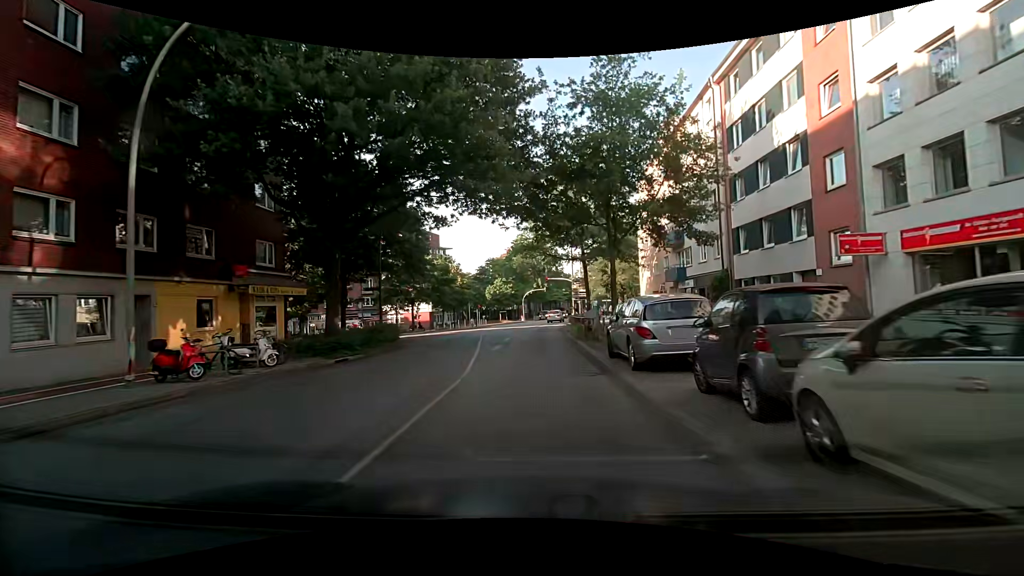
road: secondary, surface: asphalt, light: Day
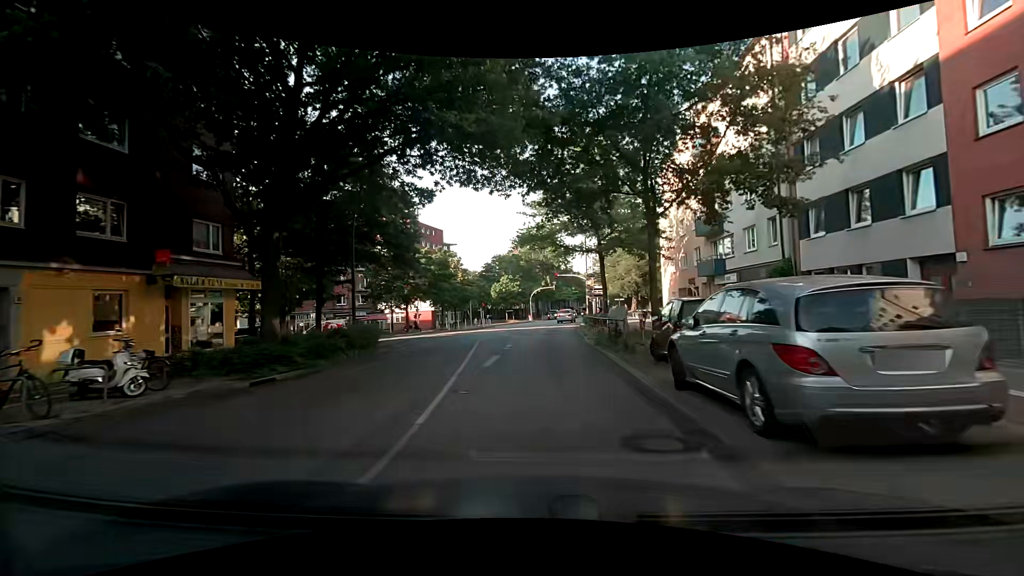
(0.0, +5.7) m; +1°
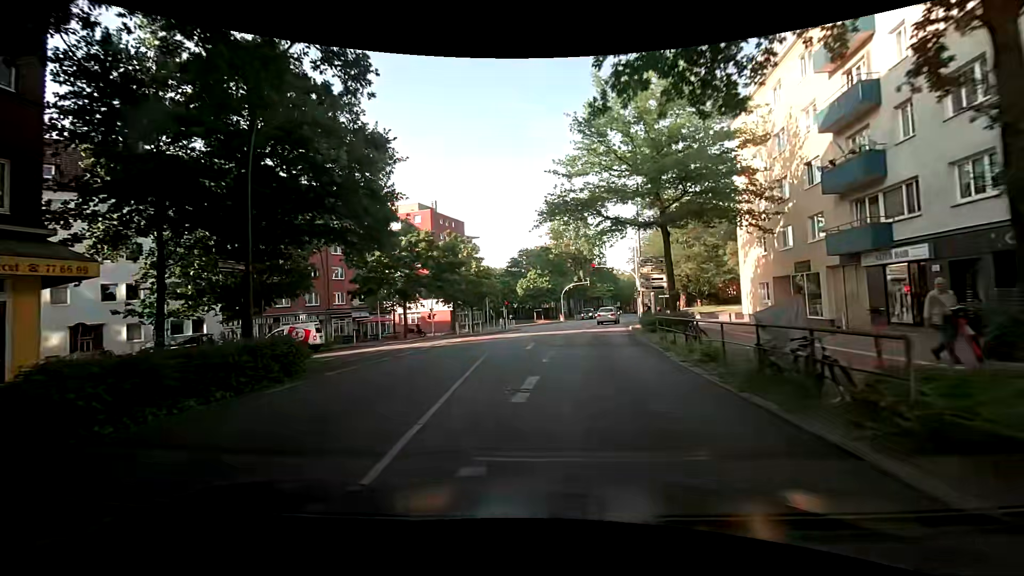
(-0.4, +11.0) m; -3°
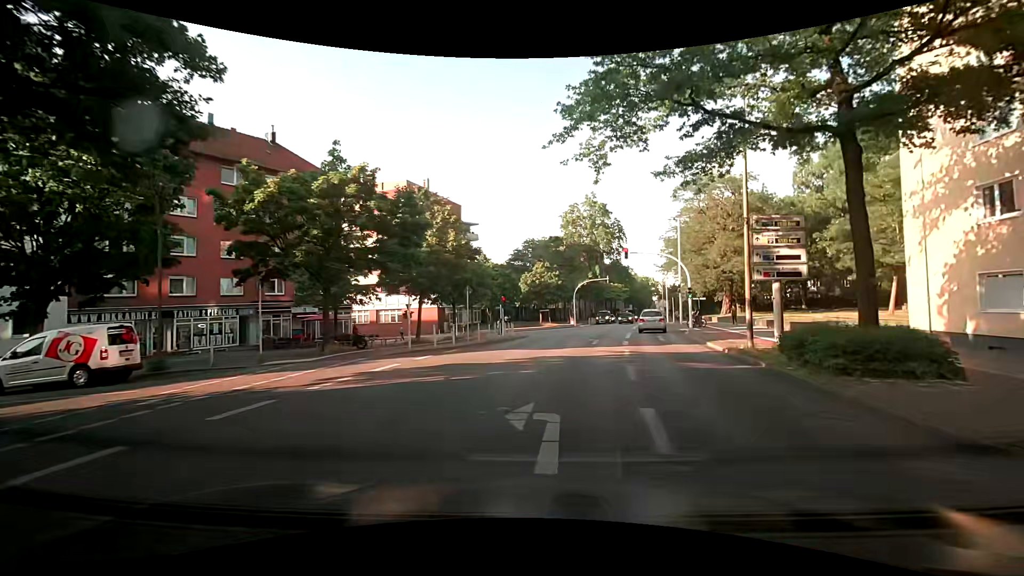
(-0.5, +15.2) m; -3°
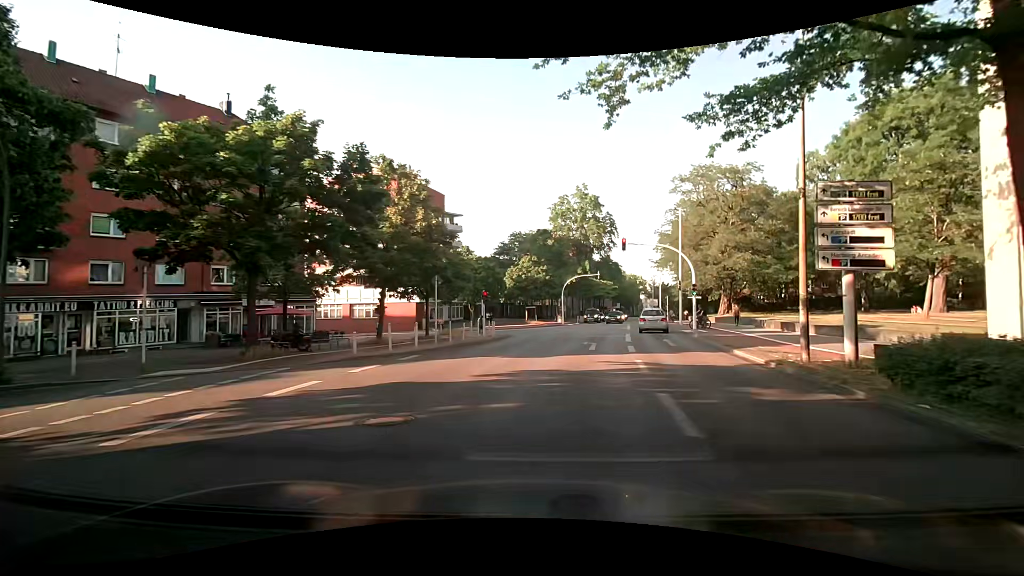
(+0.1, +4.6) m; +2°
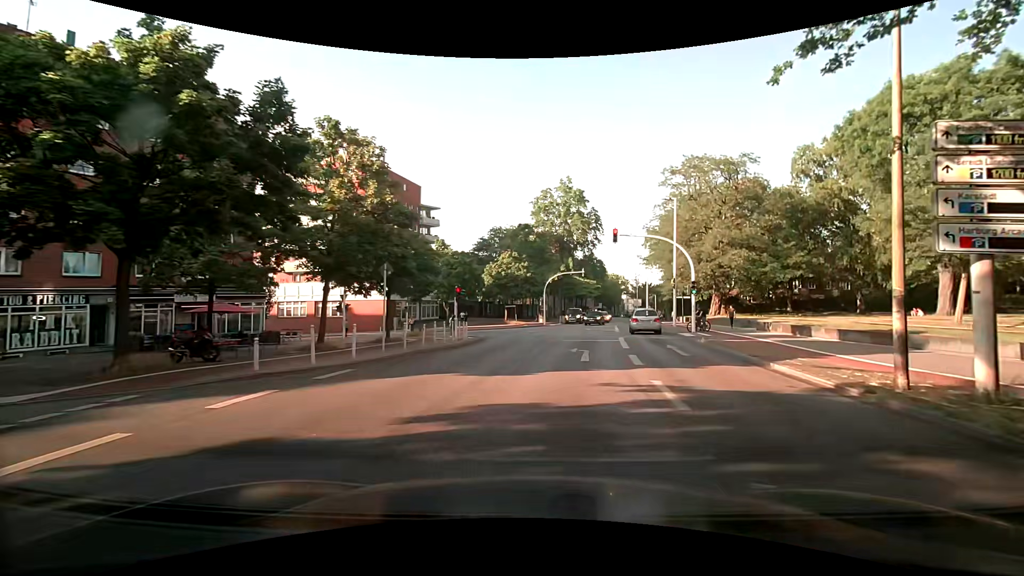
(+0.1, +4.3) m; +2°
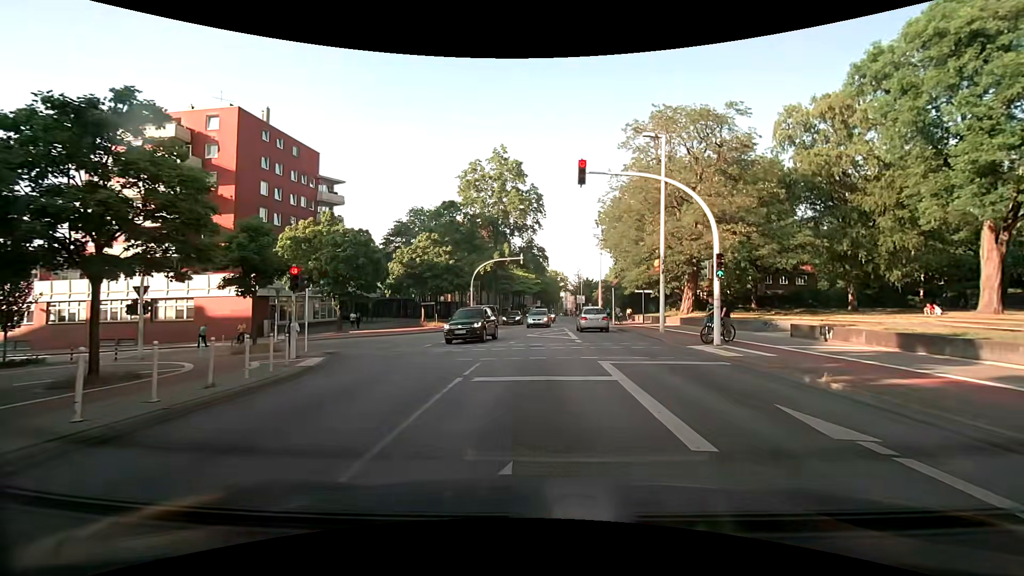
(+1.2, +14.1) m; +6°
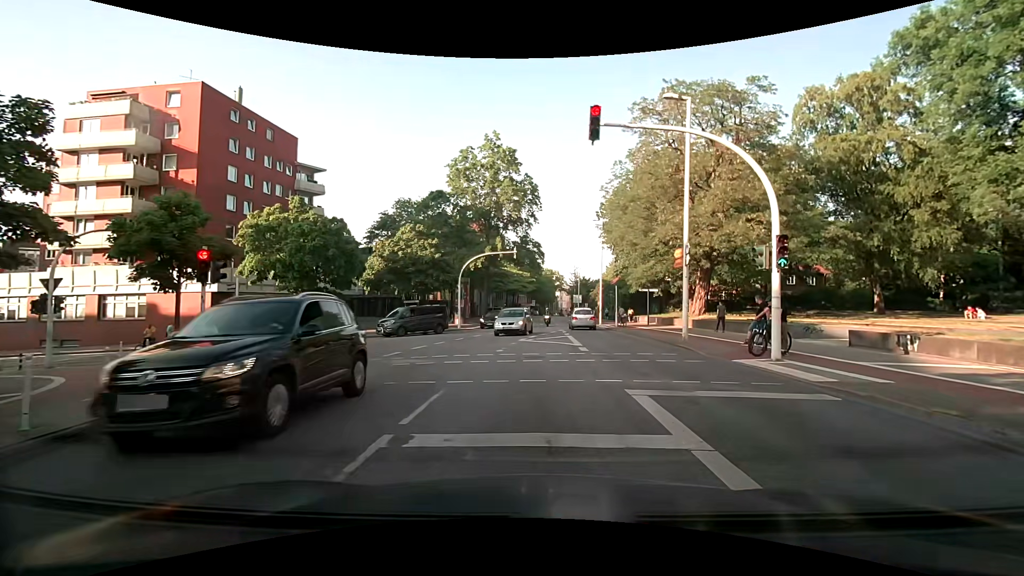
(+0.1, +4.5) m; +1°
